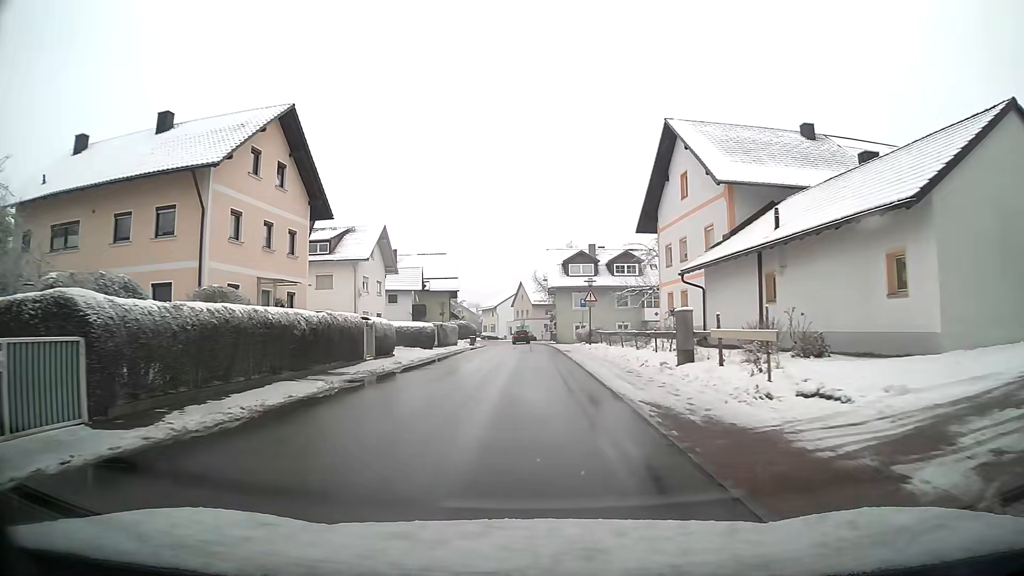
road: tertiary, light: Day
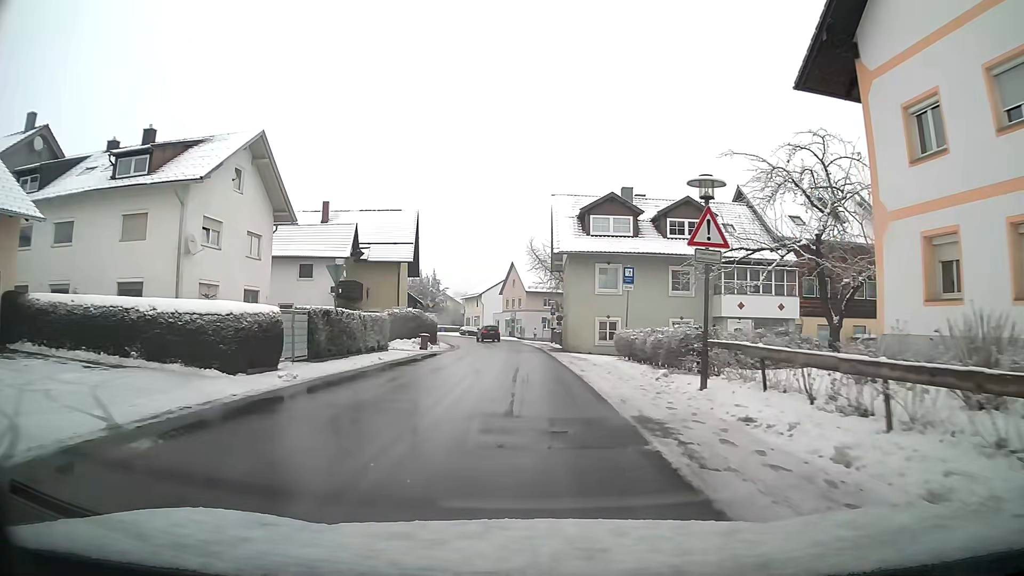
(+0.2, +26.1) m; 0°
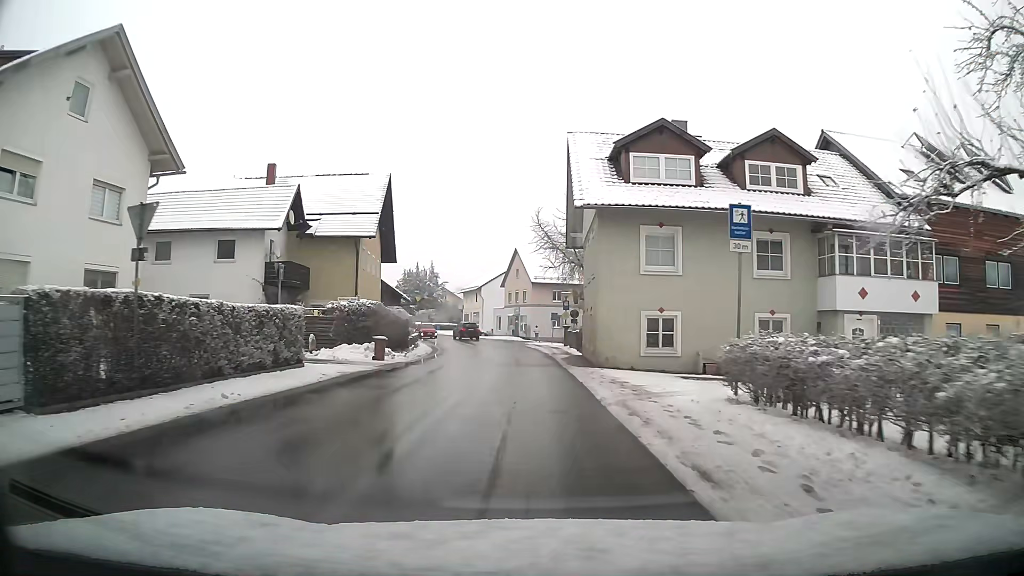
(-0.1, +13.0) m; -1°
